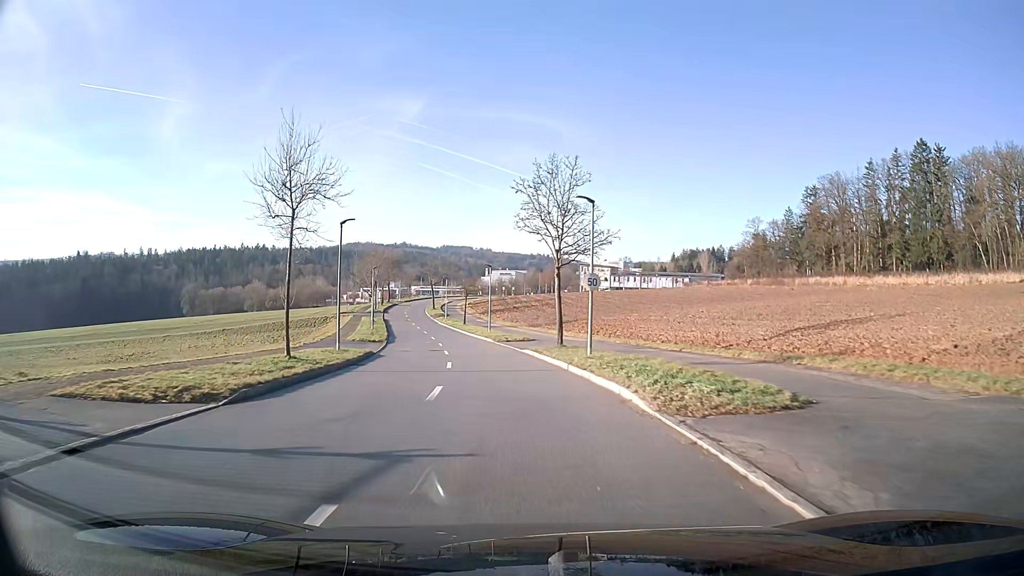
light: Day
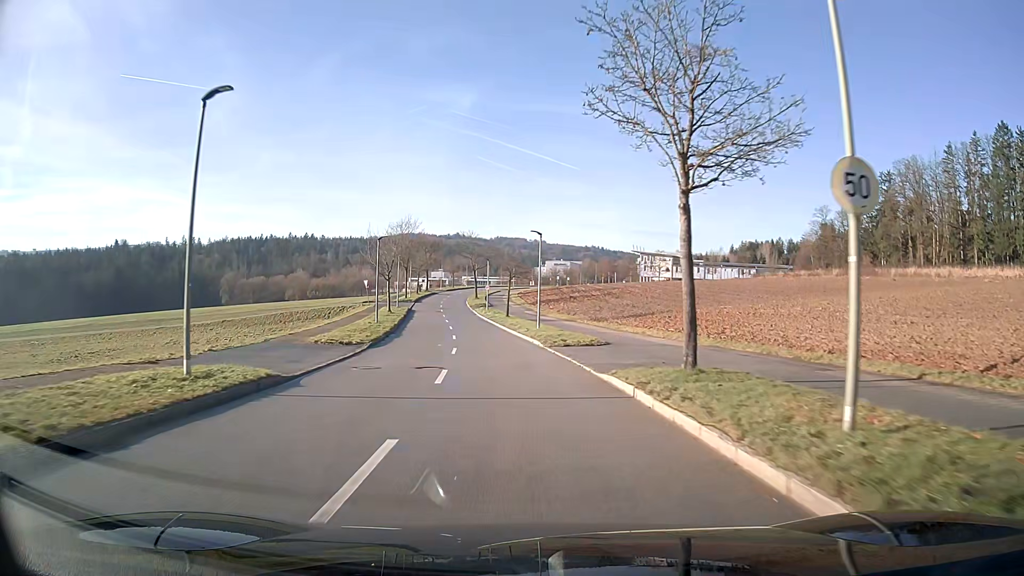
(-0.6, +15.9) m; -4°
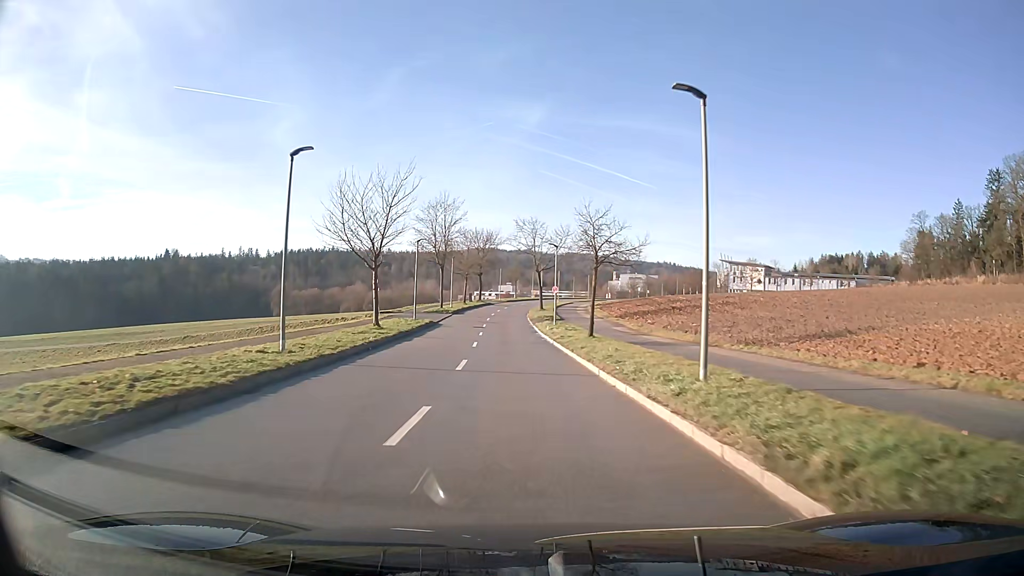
(-1.2, +24.6) m; -6°
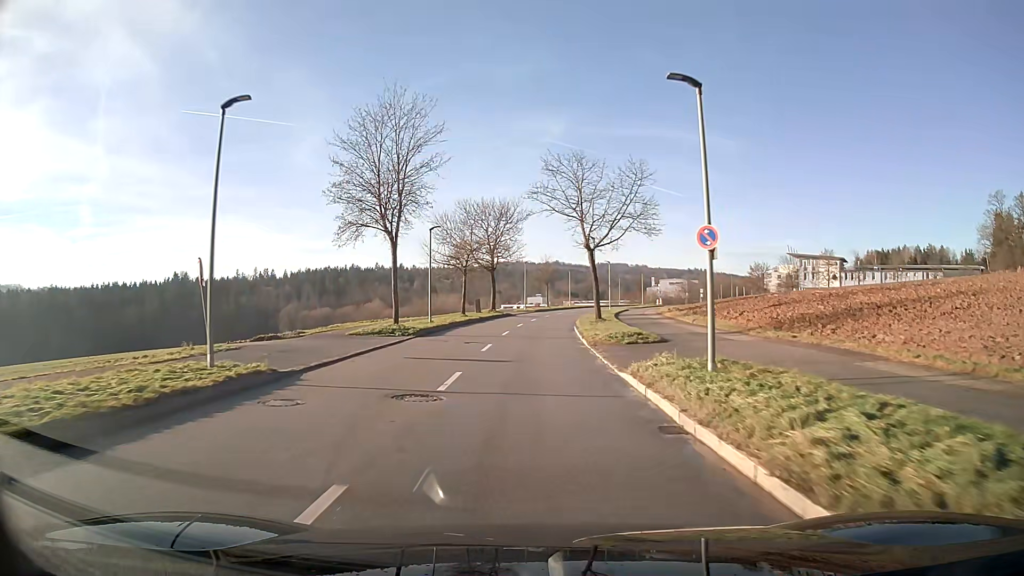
(-0.8, +31.8) m; -2°
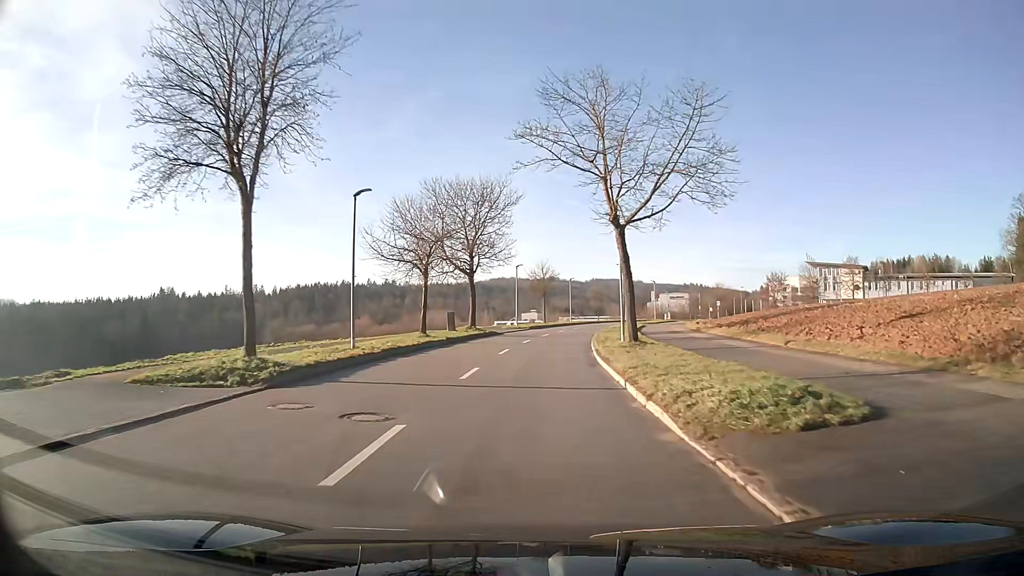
(0.0, +14.9) m; 0°
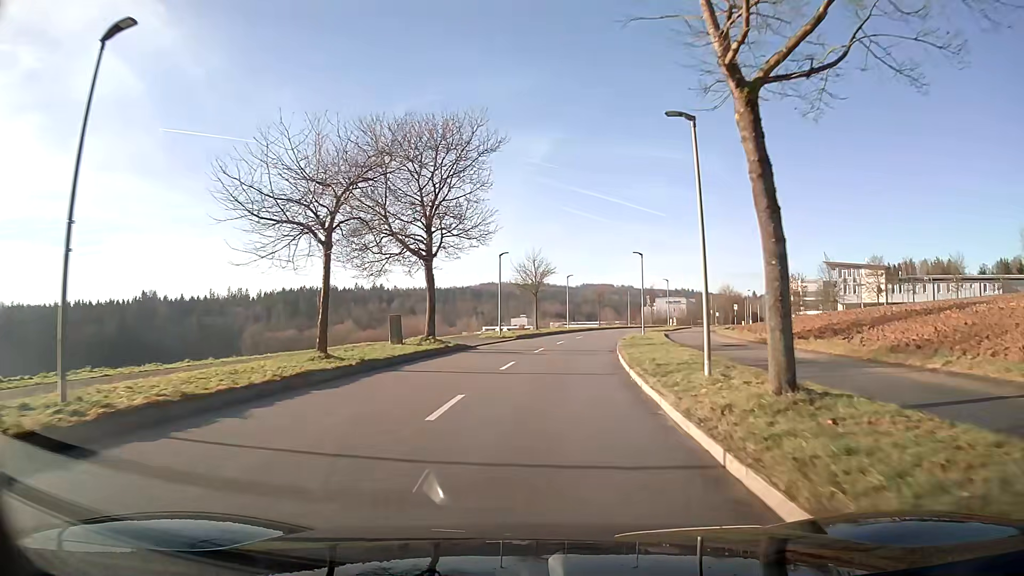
(+0.1, +14.4) m; +2°
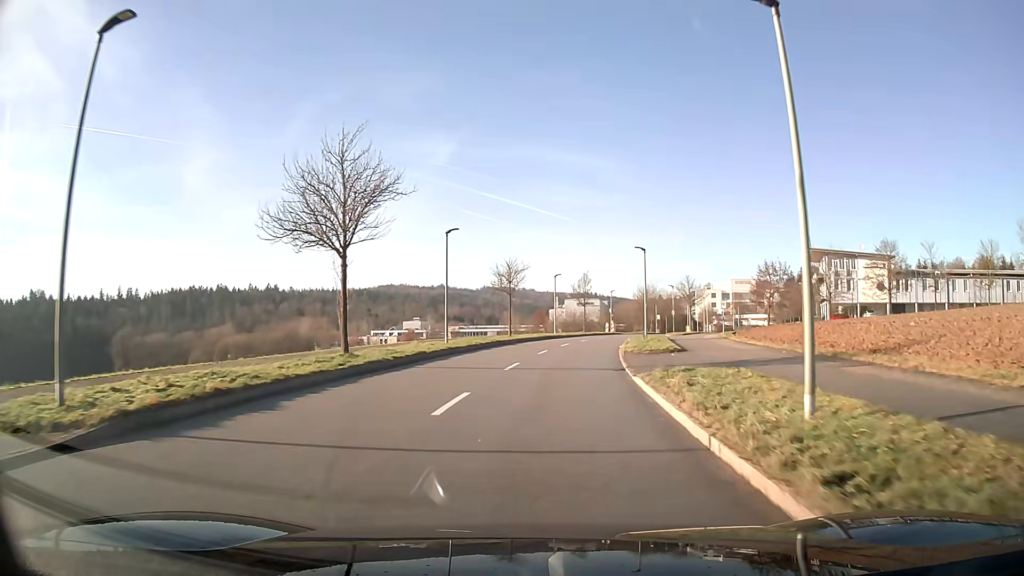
(+2.6, +35.3) m; +9°
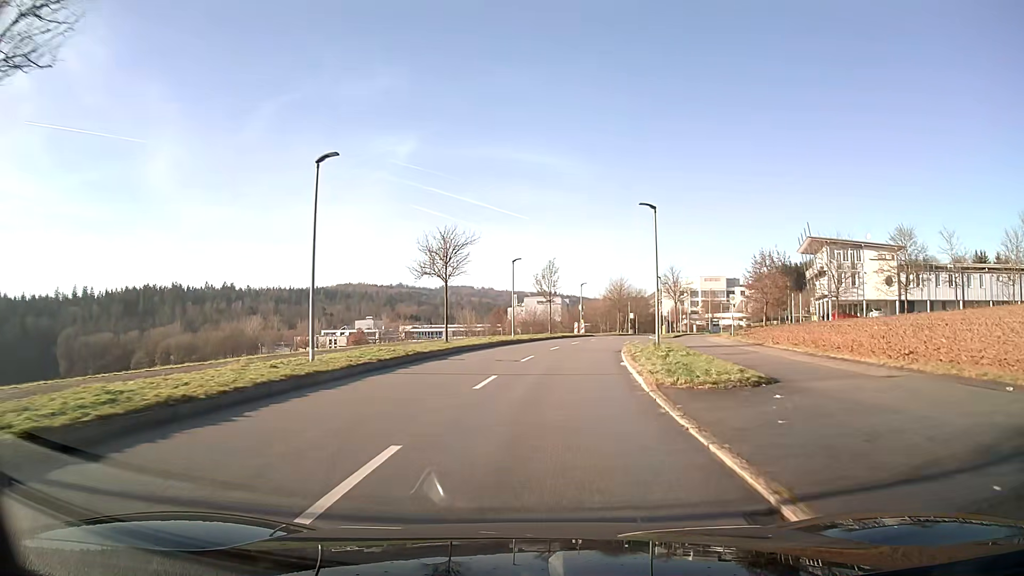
(+0.4, +14.3) m; +3°
